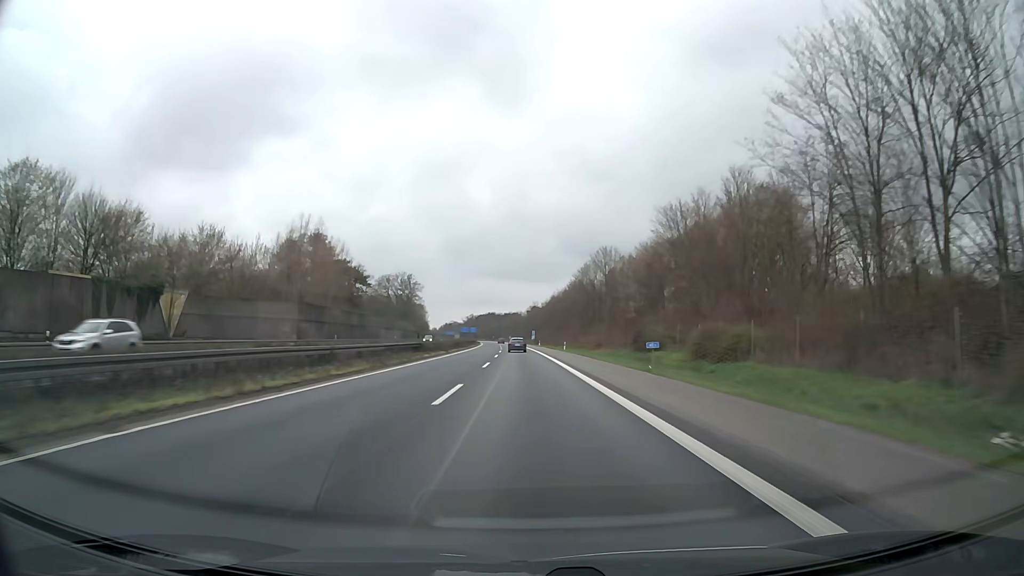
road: motorway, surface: asphalt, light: Day
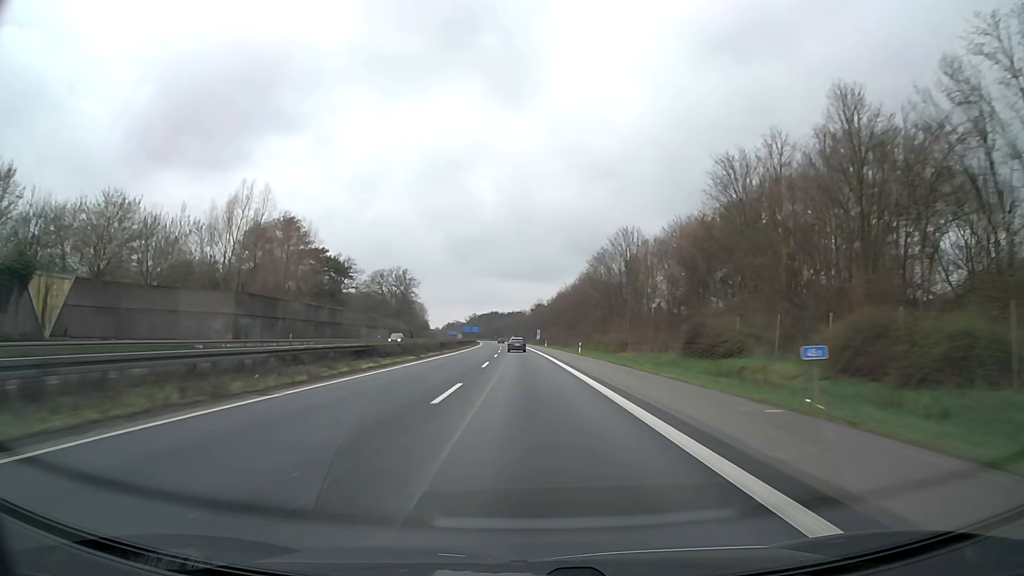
(-0.1, +17.8) m; 0°
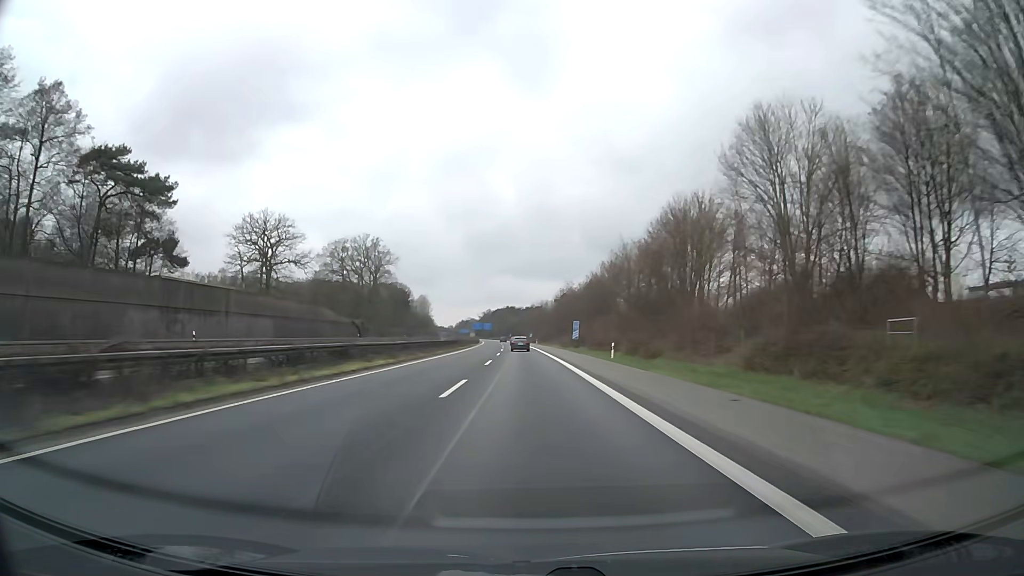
(-1.1, +70.5) m; -2°
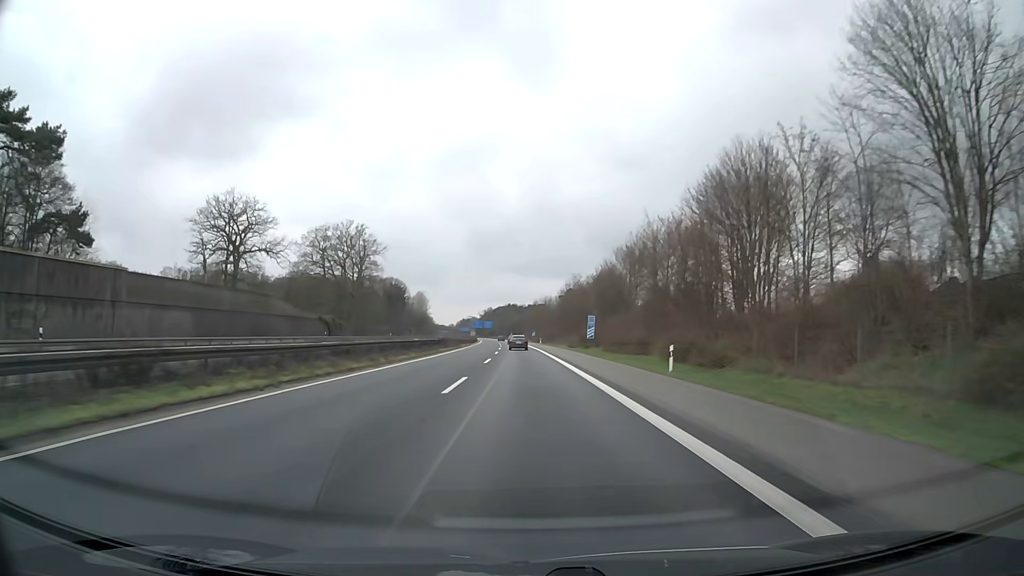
(0.0, +17.2) m; 0°
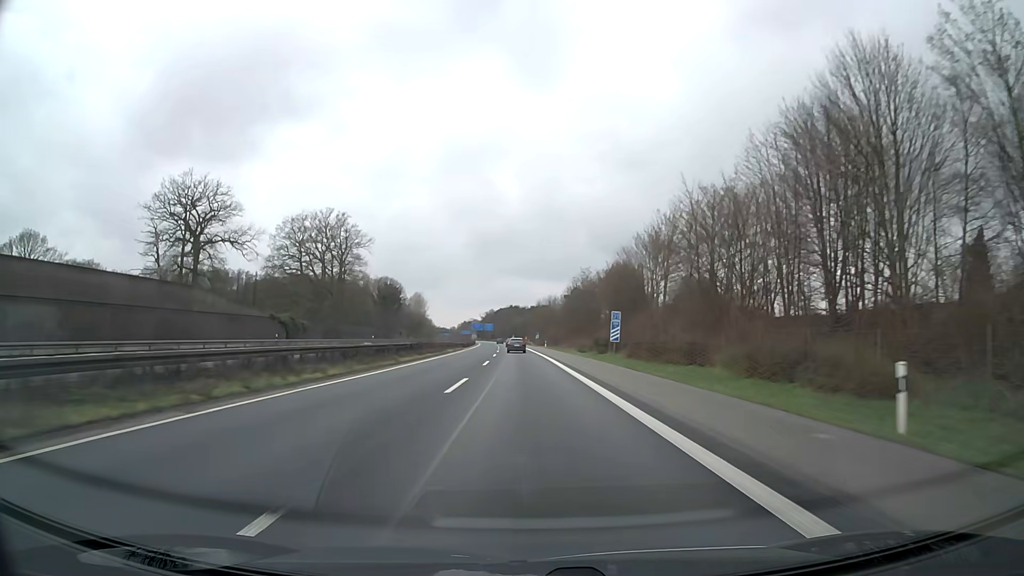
(0.0, +16.8) m; 0°
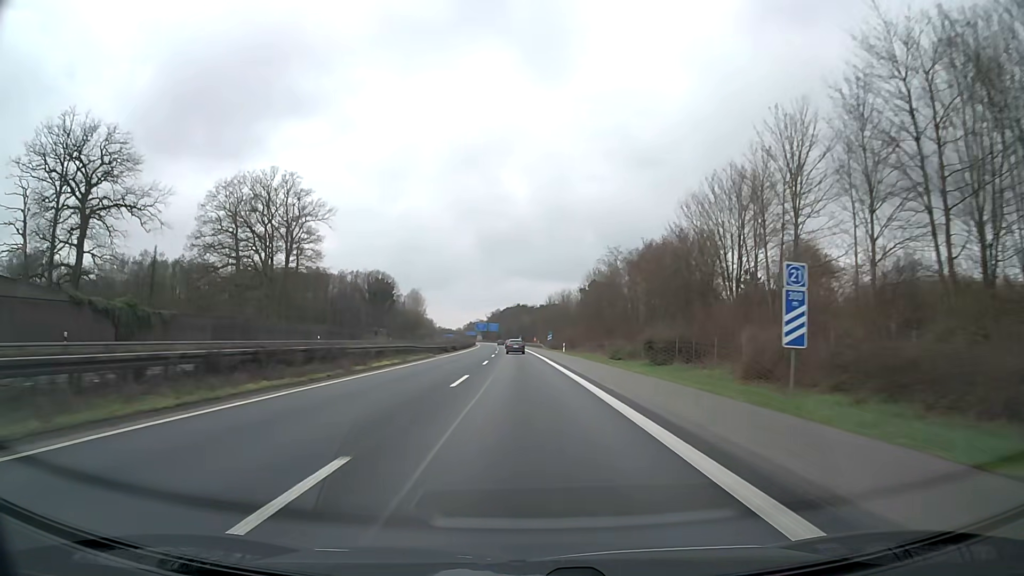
(-0.1, +33.3) m; -1°
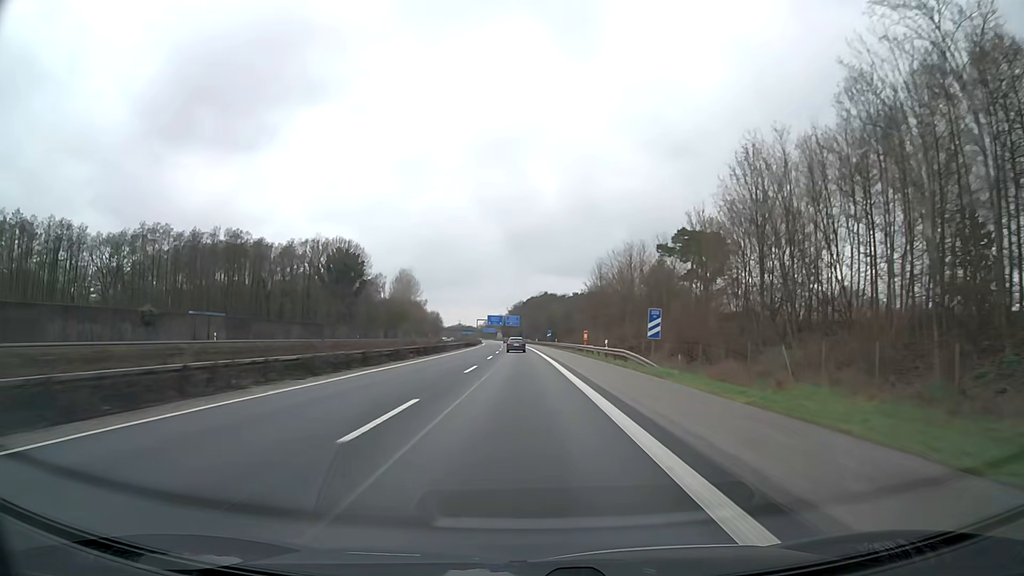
(-1.2, +82.6) m; -2°
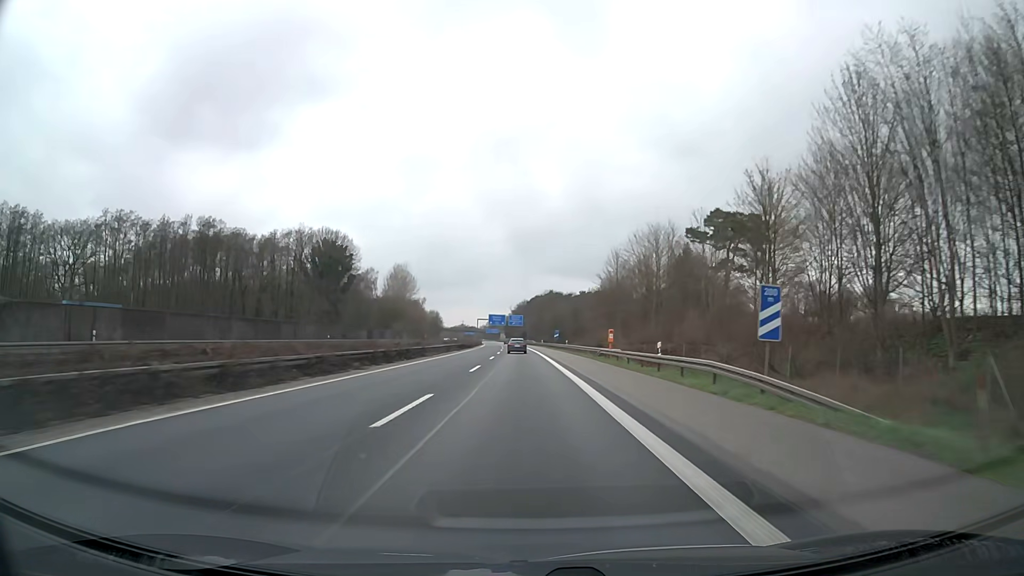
(-0.1, +16.4) m; -1°
(0, +10) (0, +20) (0, +30) (0, +40) (0, +50) (0, +60) (-1, +70) (-1, +80) (-1, +90) (-1, +100) m
